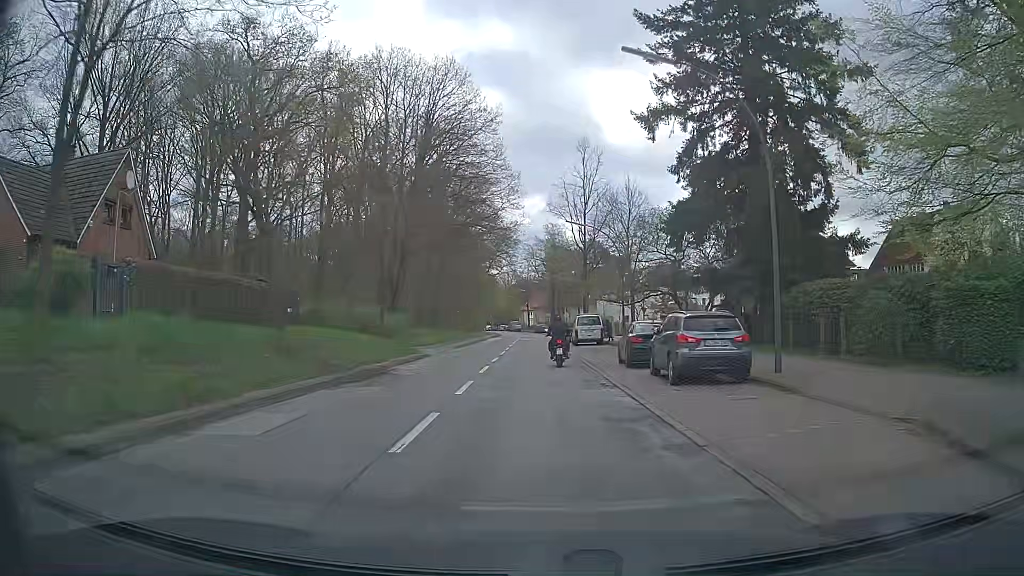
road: tertiary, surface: asphalt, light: Day
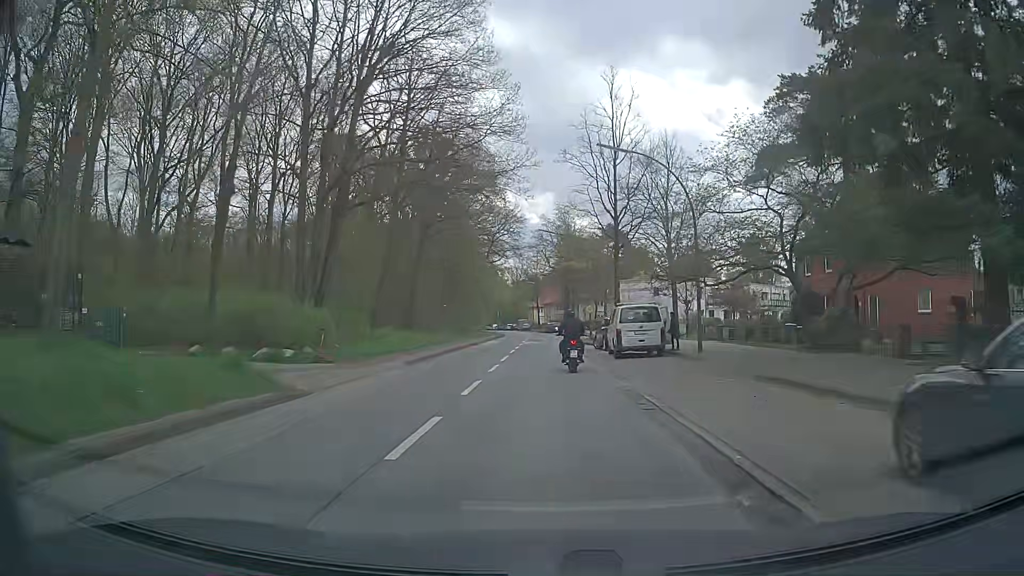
(-0.2, +18.5) m; 0°
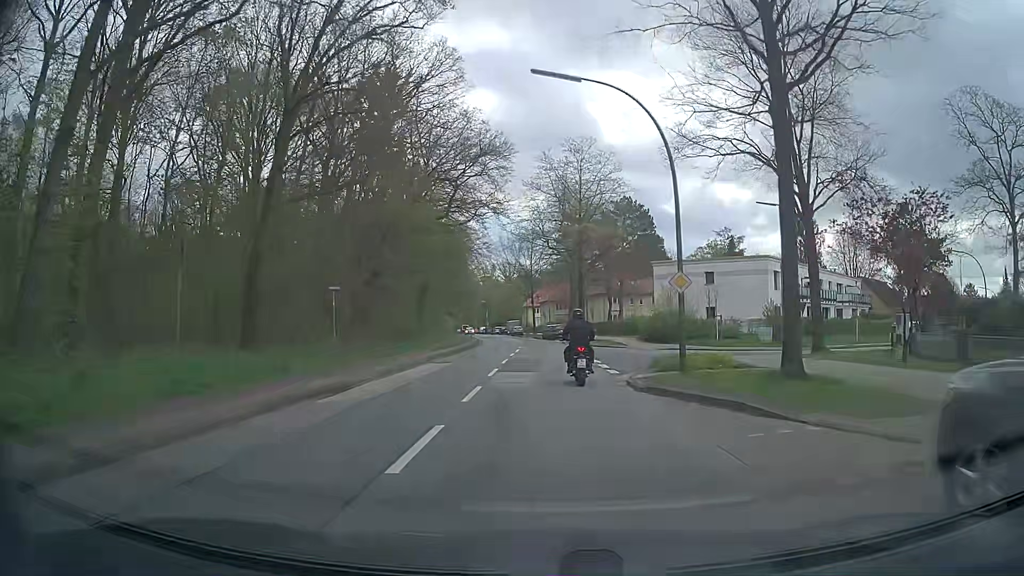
(-0.5, +30.4) m; 0°
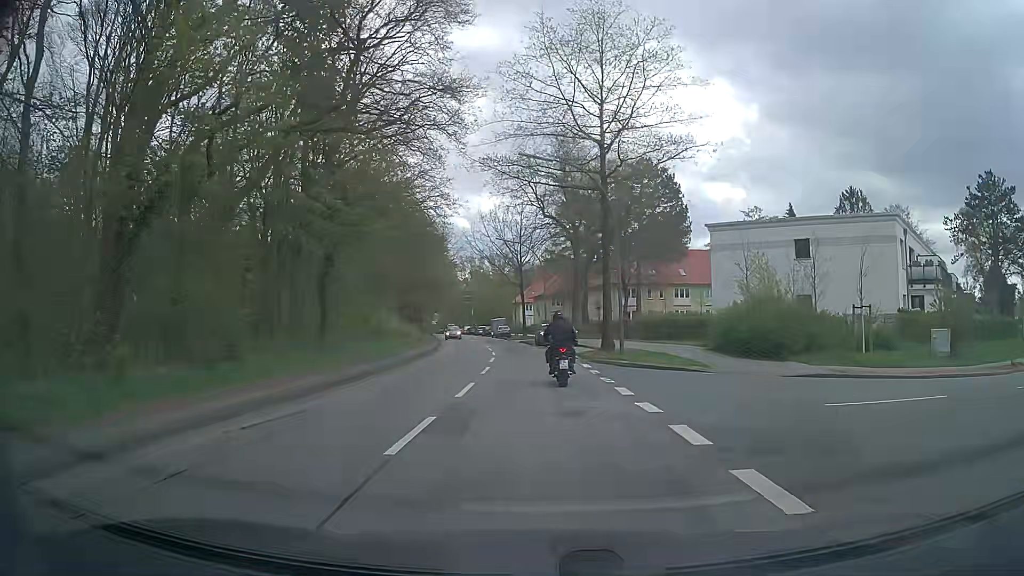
(0.0, +23.1) m; 0°
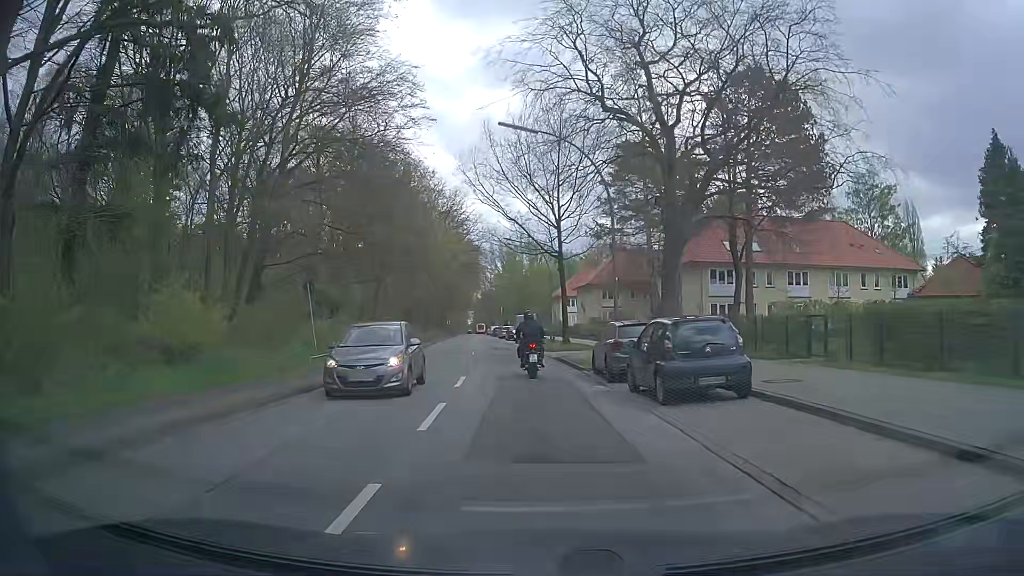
(-0.4, +29.0) m; -3°
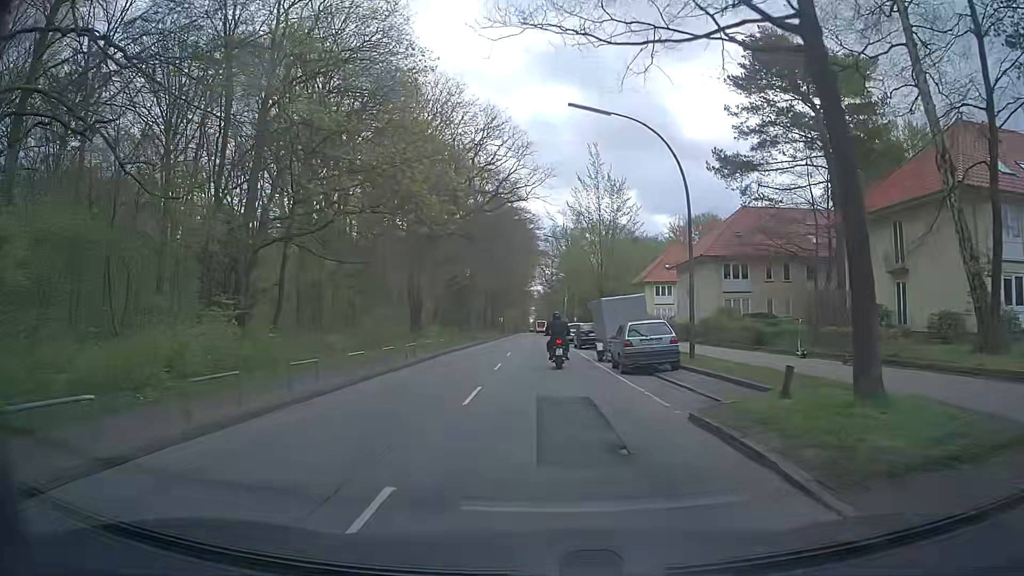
(-1.8, +30.6) m; -6°
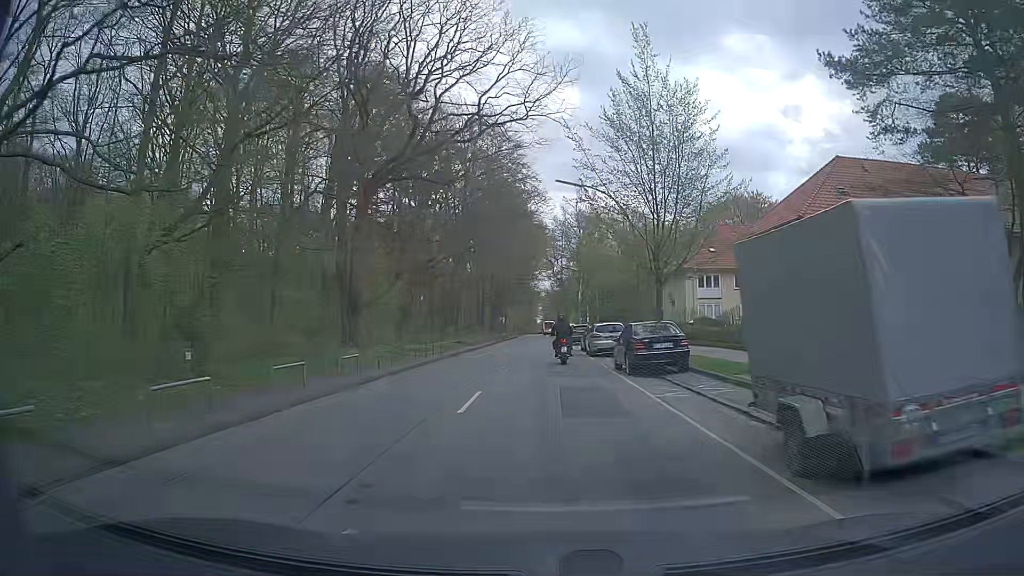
(+0.2, +19.4) m; 0°
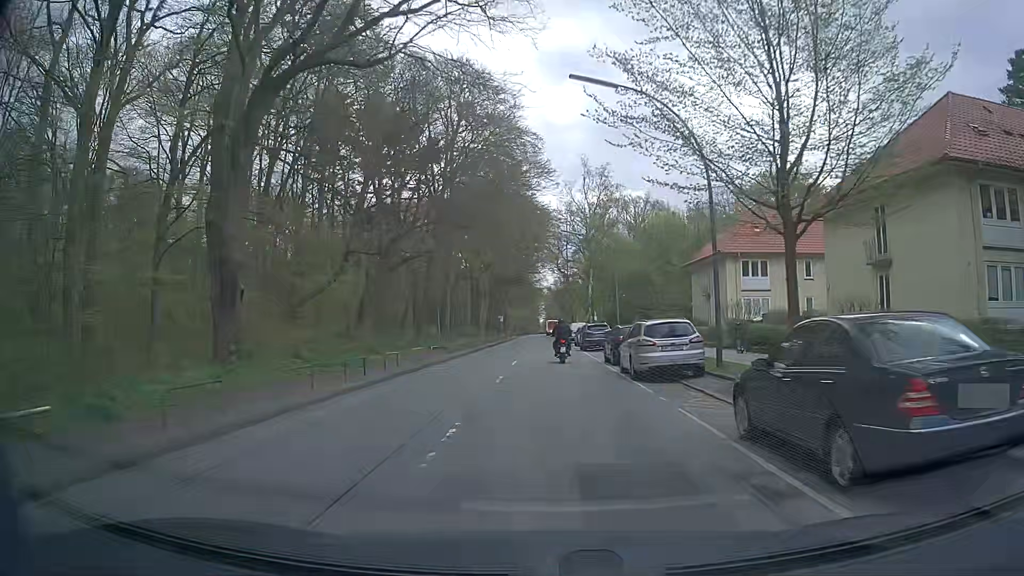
(0.0, +13.4) m; 0°
(0, +10) (0, +20) (0, +30) (0, +40) (0, +50) (0, +60) (-1, +70) (-1, +80) (-1, +90) (-1, +100) m
